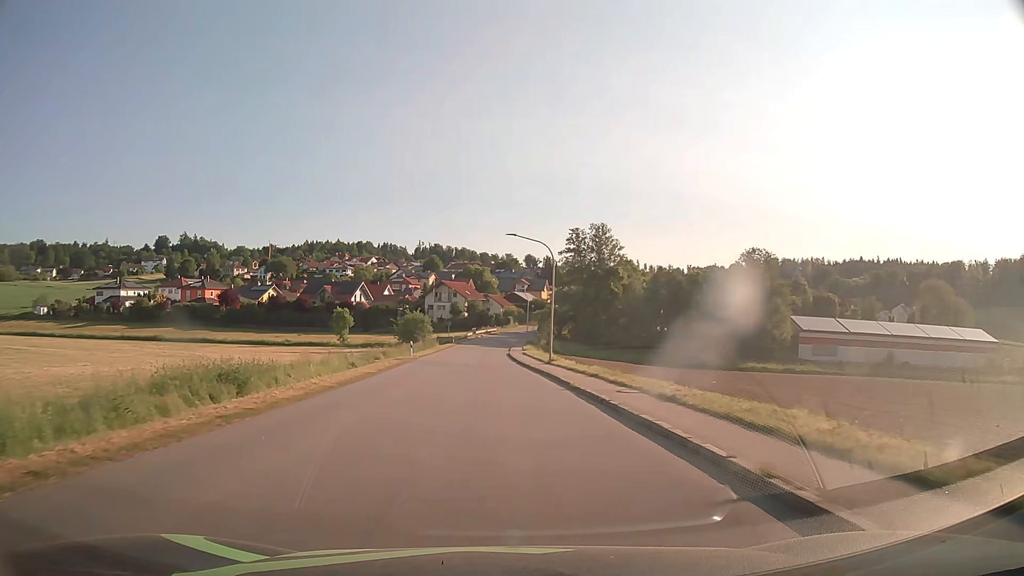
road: tertiary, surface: asphalt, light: Day
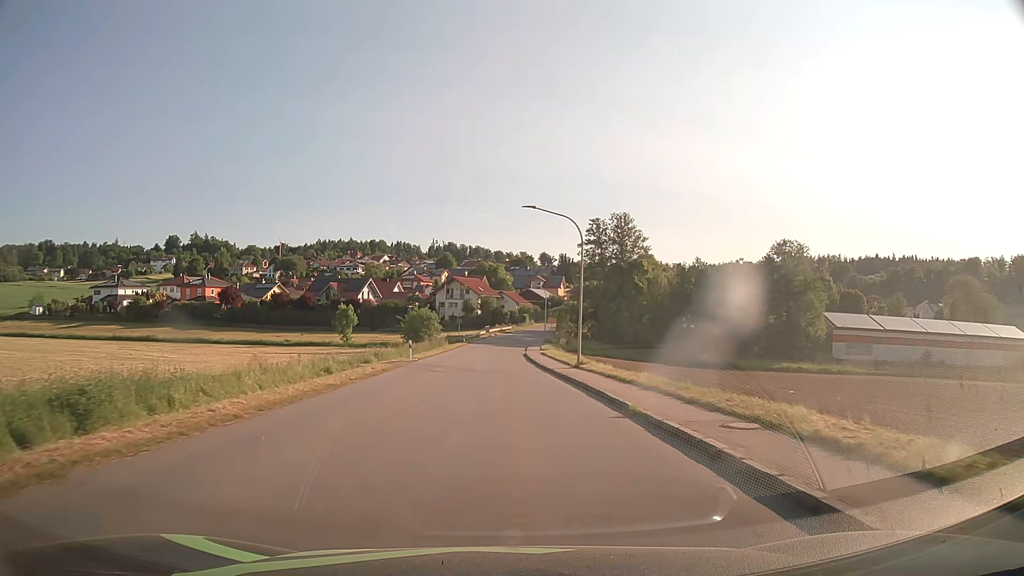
(-0.1, +7.6) m; -1°
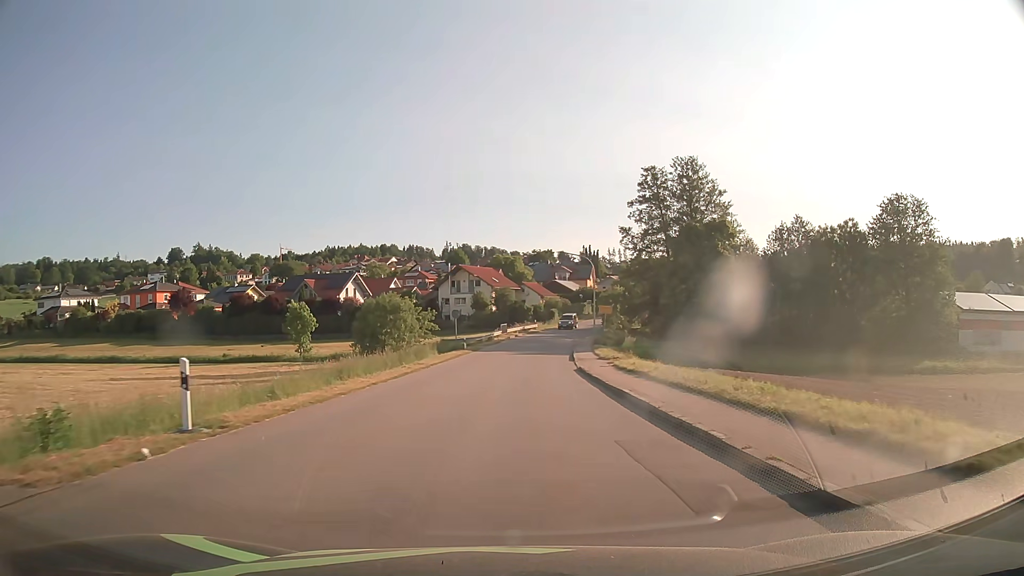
(-0.7, +30.4) m; -2°
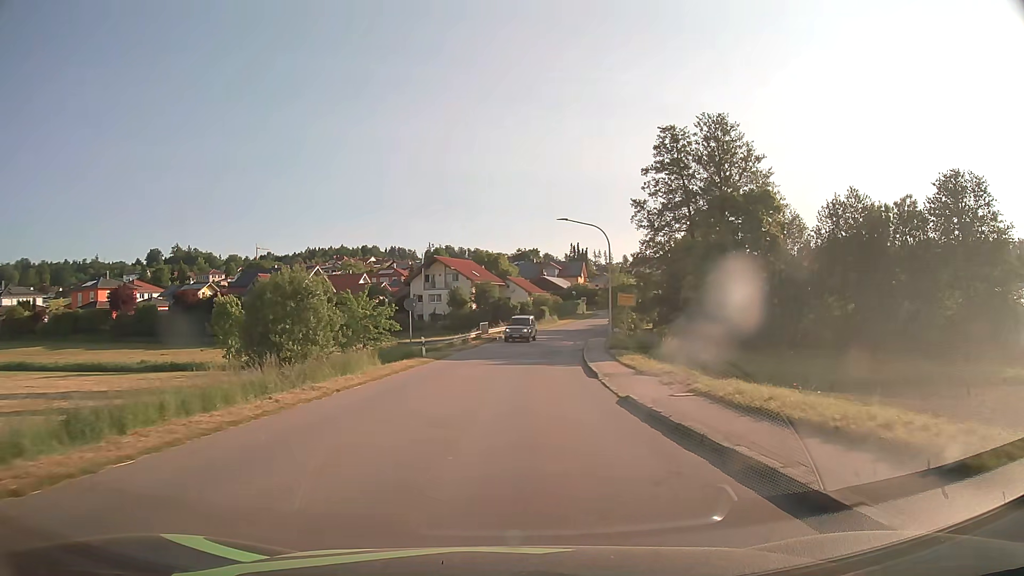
(+0.1, +15.2) m; +1°
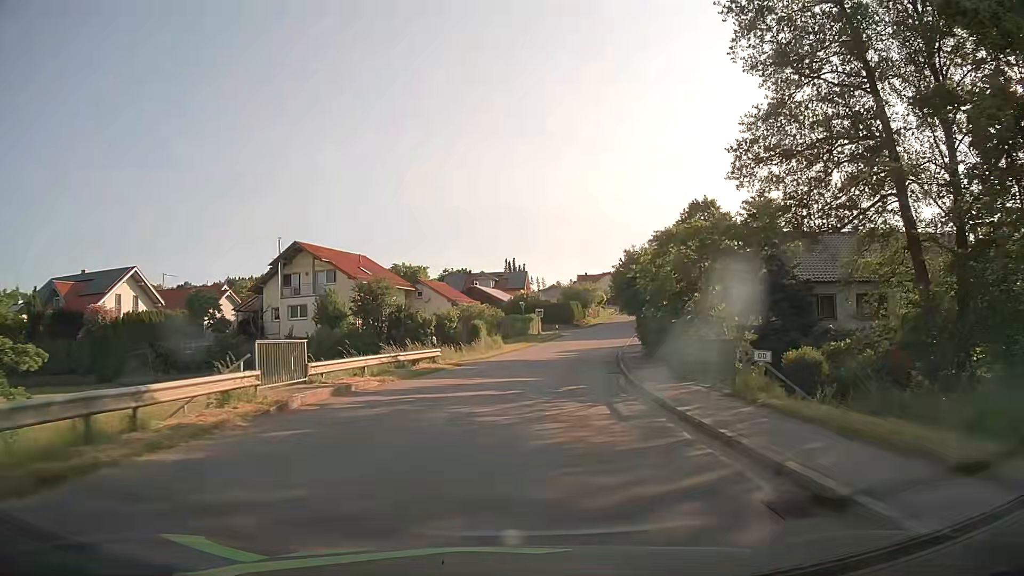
(+1.6, +37.8) m; +6°
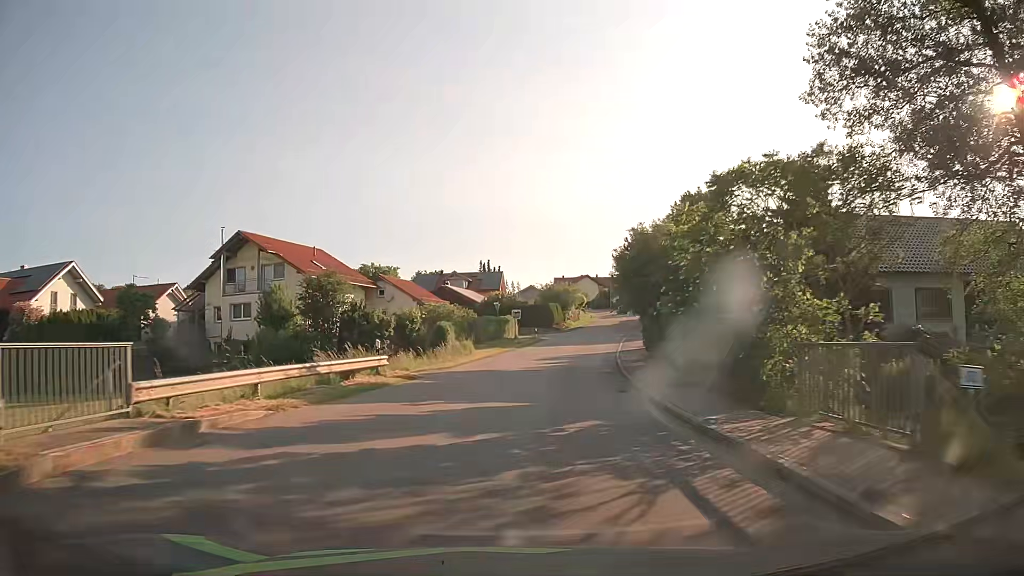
(+0.2, +7.5) m; +2°
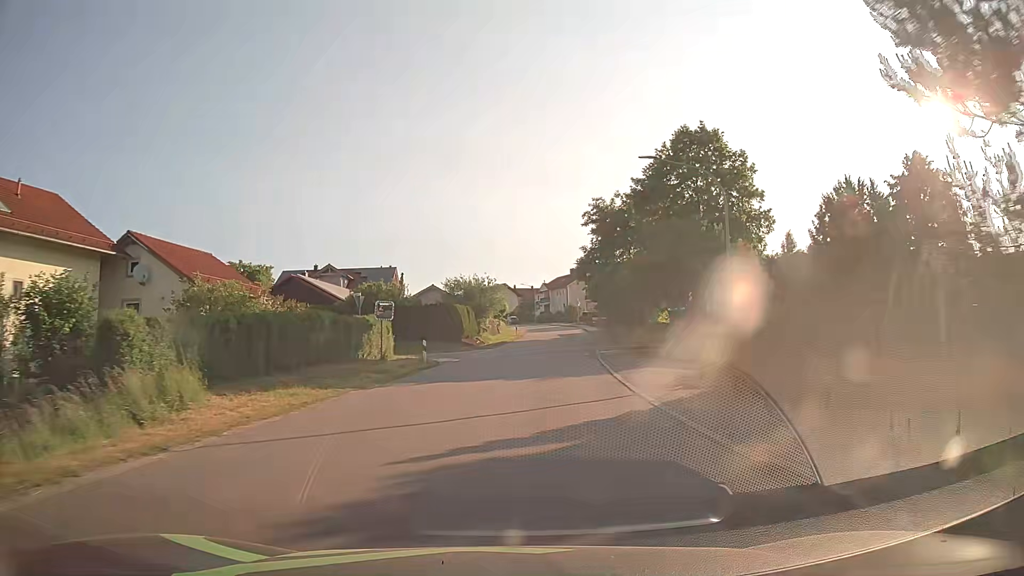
(+2.0, +29.7) m; +9°
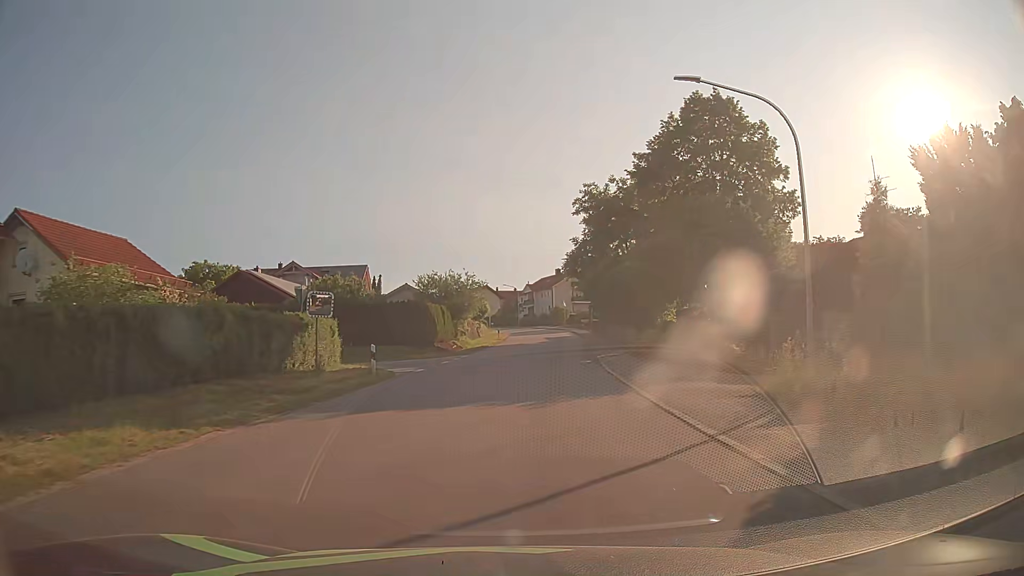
(0.0, +7.4) m; +1°
(0, +10) (+1, +20) (+2, +30) (+2, +40) (+3, +50) (+4, +60) (+4, +70) (+4, +80) (+4, +90) (+3, +100) m
